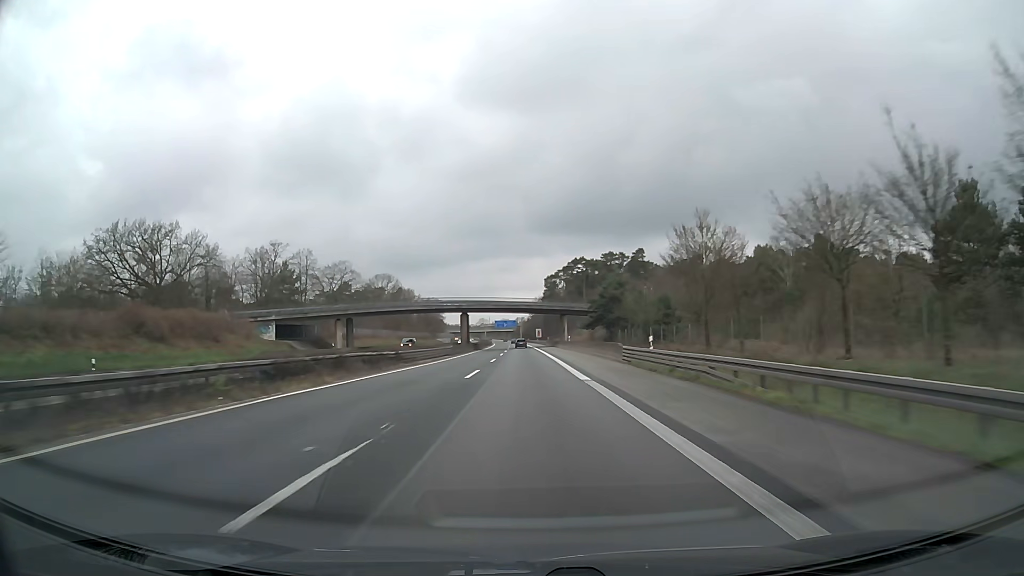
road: motorway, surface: asphalt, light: Day
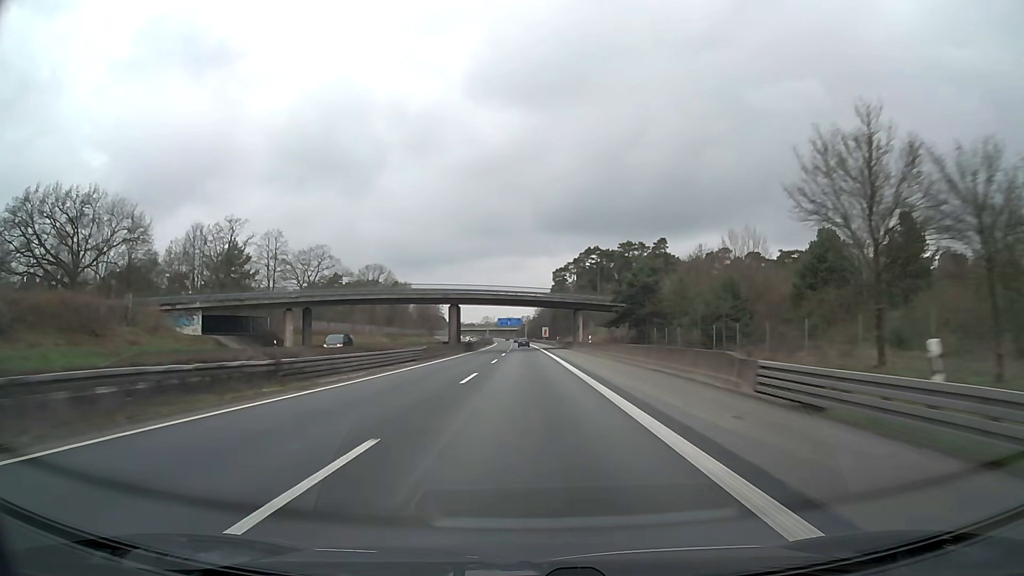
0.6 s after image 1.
(-0.1, +20.6) m; 0°
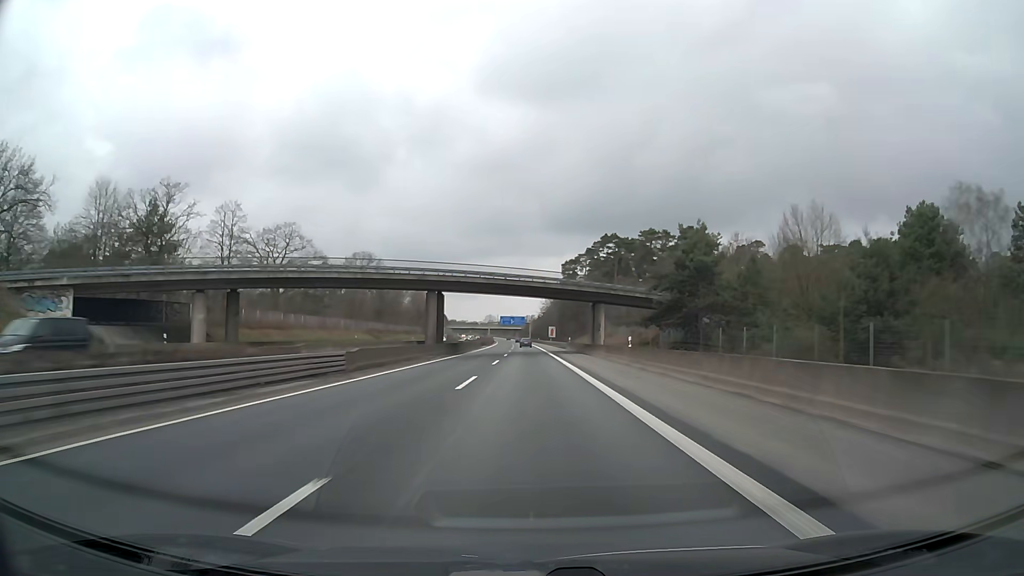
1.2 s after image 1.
(-0.1, +20.6) m; 0°
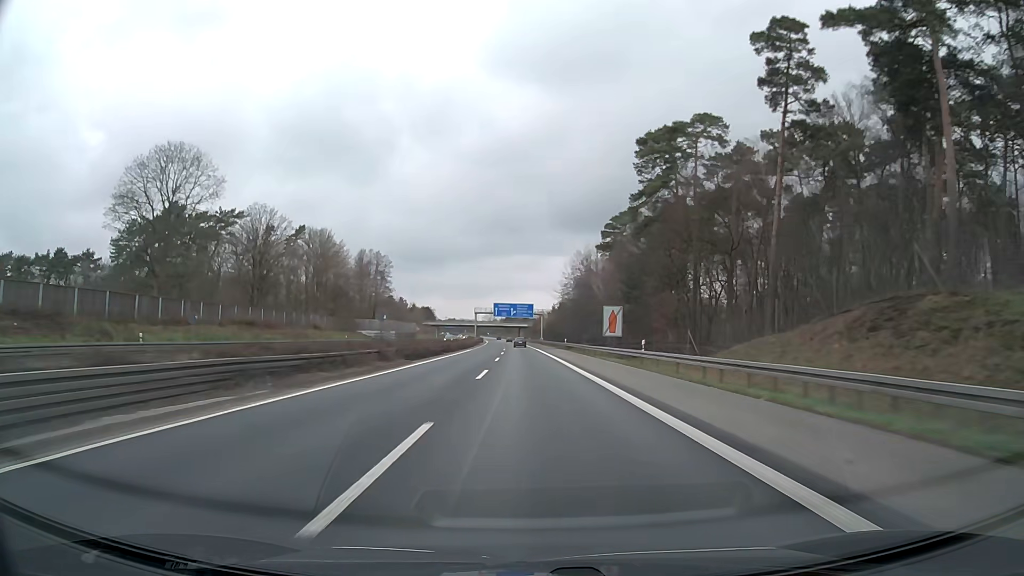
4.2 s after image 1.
(-0.9, +103.0) m; -1°
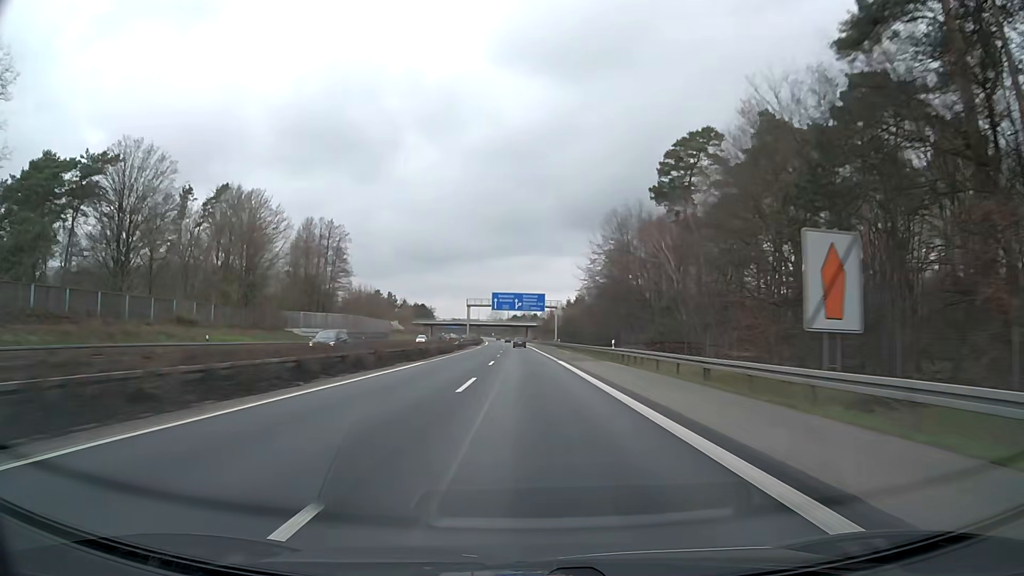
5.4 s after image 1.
(-0.2, +41.2) m; -1°
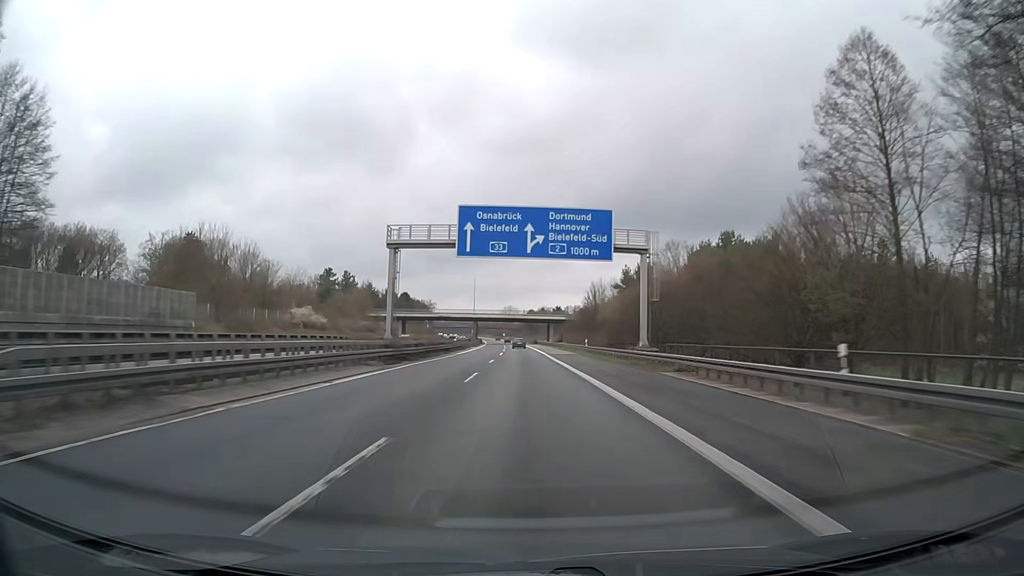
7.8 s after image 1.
(-0.3, +82.4) m; -1°
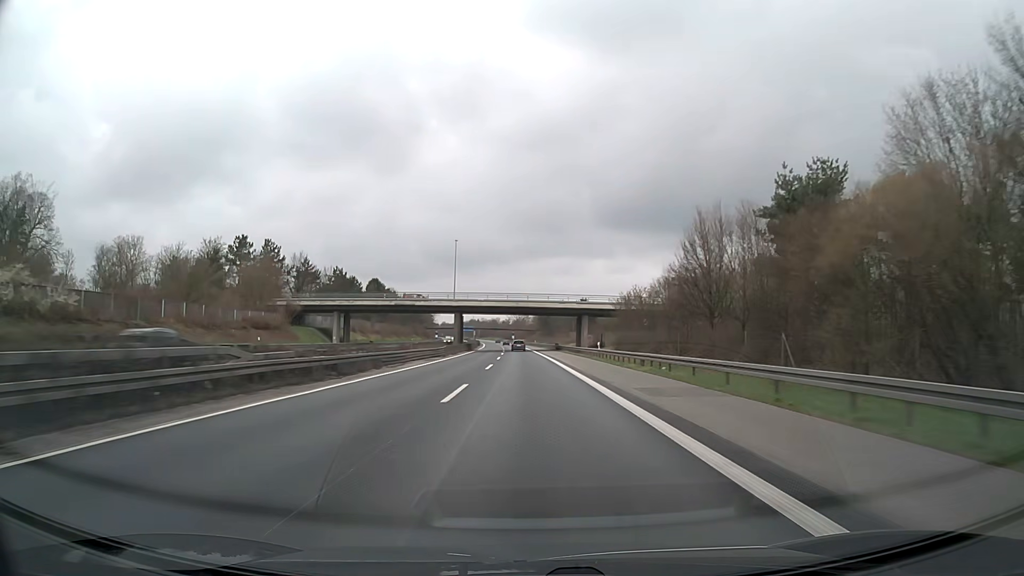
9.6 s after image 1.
(-0.7, +61.7) m; -1°
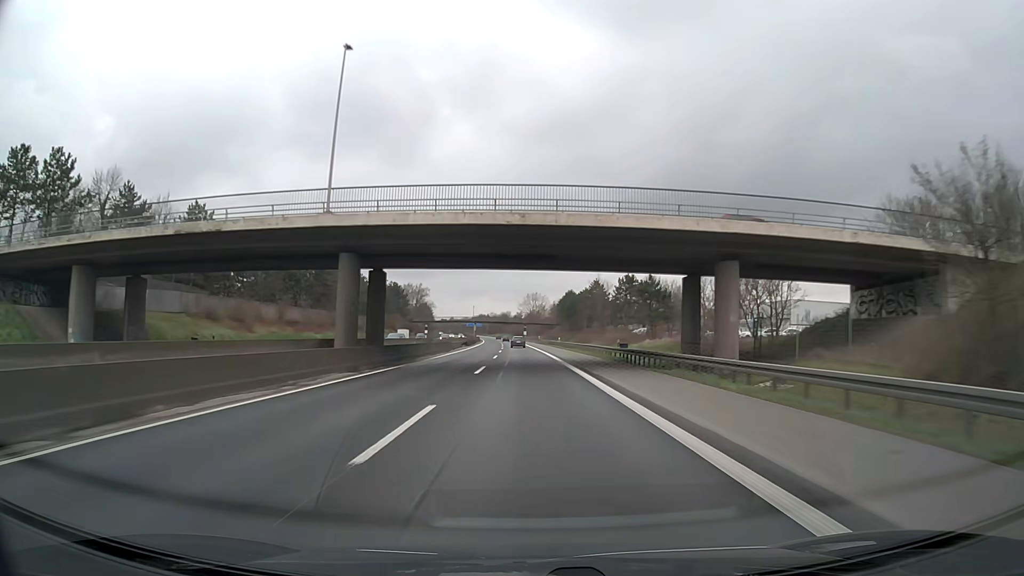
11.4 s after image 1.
(-0.7, +61.4) m; -1°
(0, +10) (0, +20) (0, +30) (0, +40) (-1, +50) (-1, +60) (-1, +70) (-1, +80) (-2, +90) (-2, +100) m
